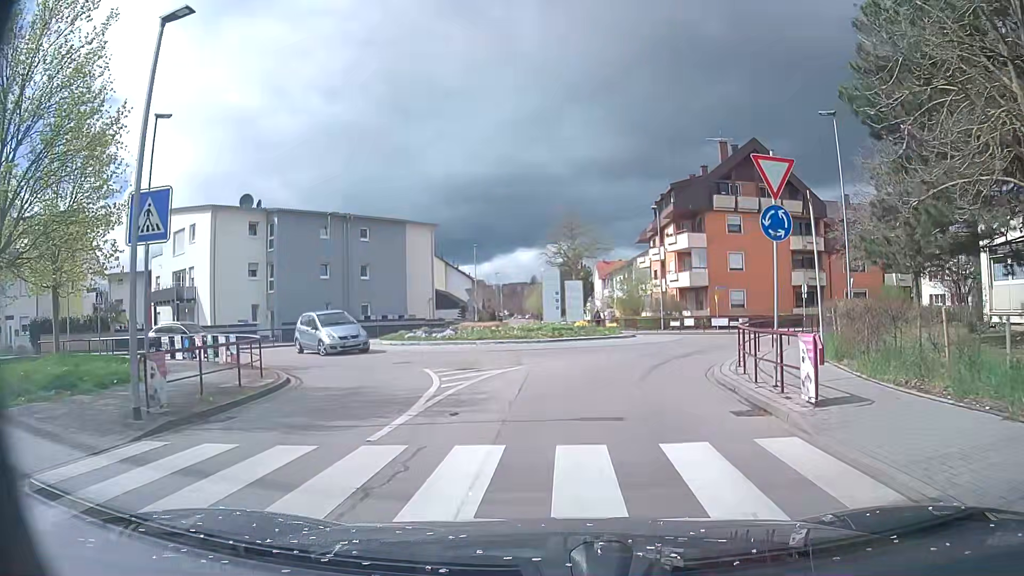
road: tertiary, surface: asphalt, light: Day
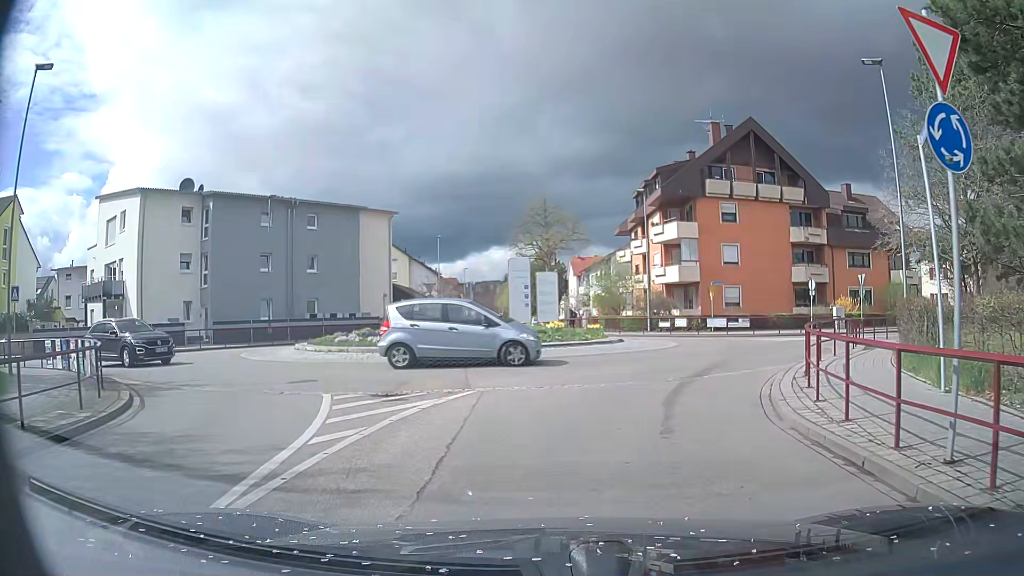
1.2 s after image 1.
(+0.1, +5.7) m; +3°
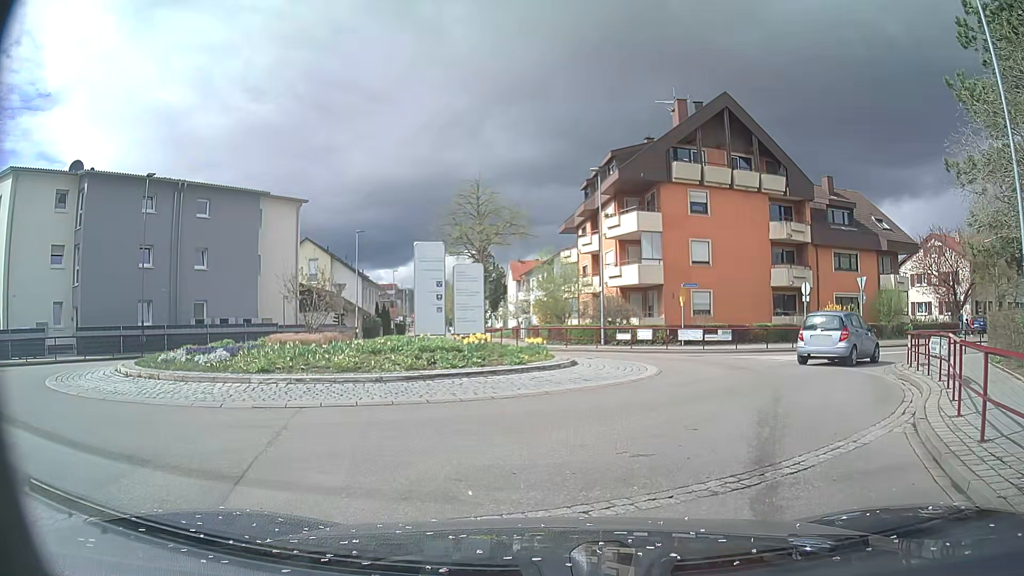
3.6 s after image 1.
(+0.3, +7.5) m; +5°
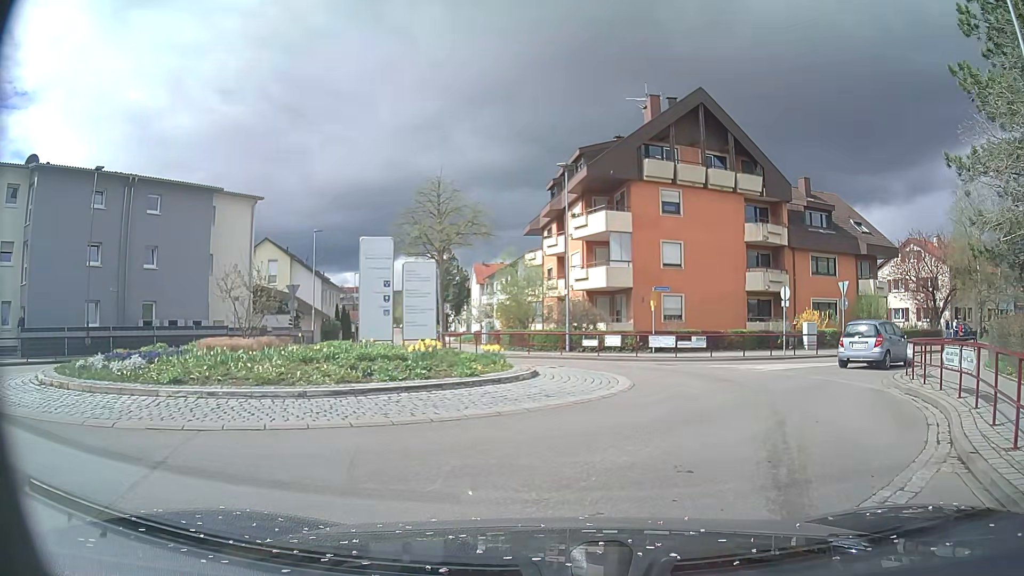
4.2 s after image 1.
(0.0, +2.1) m; +3°
